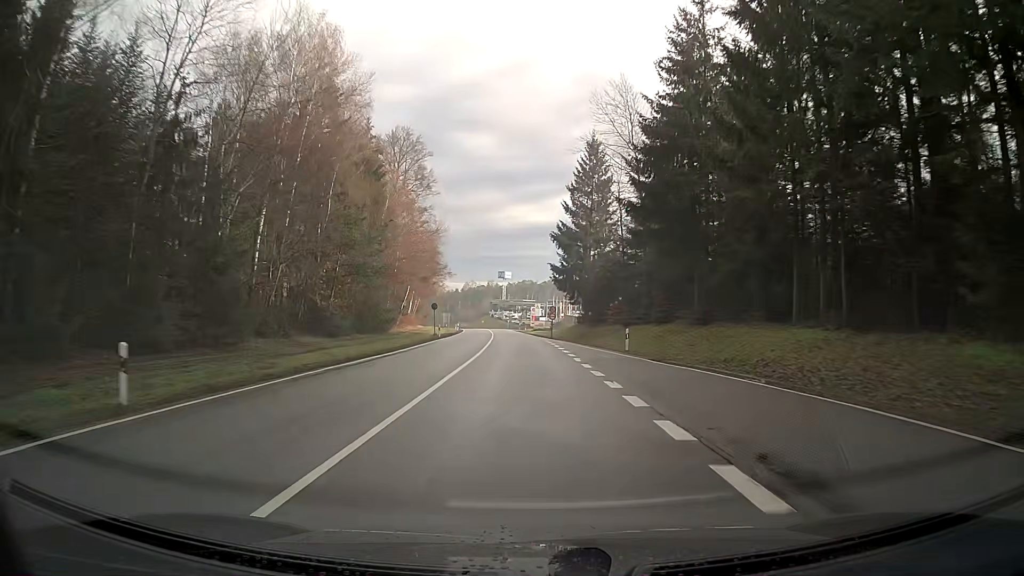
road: secondary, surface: asphalt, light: Day
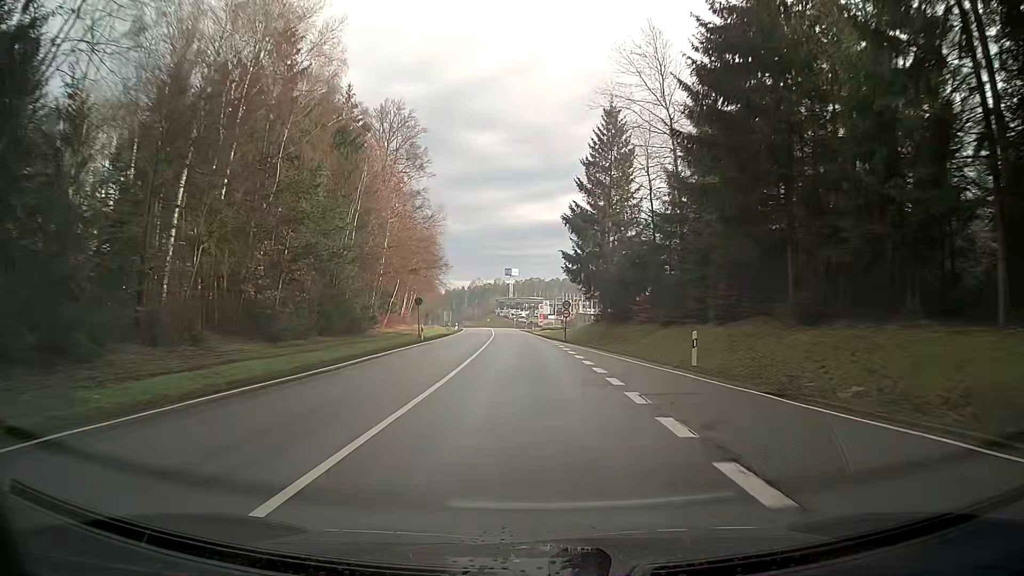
(-0.1, +11.9) m; -1°
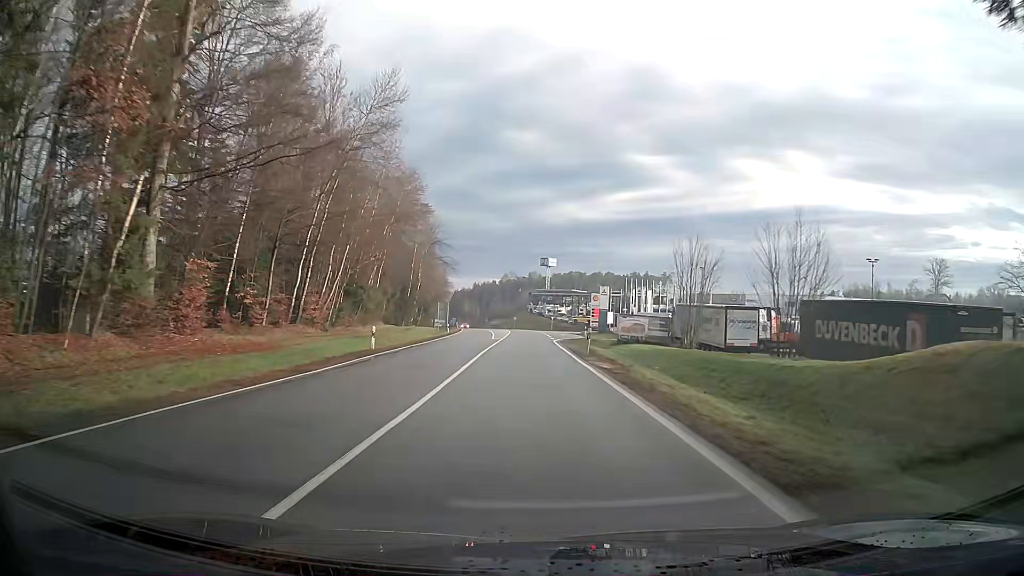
(-1.2, +59.1) m; -2°
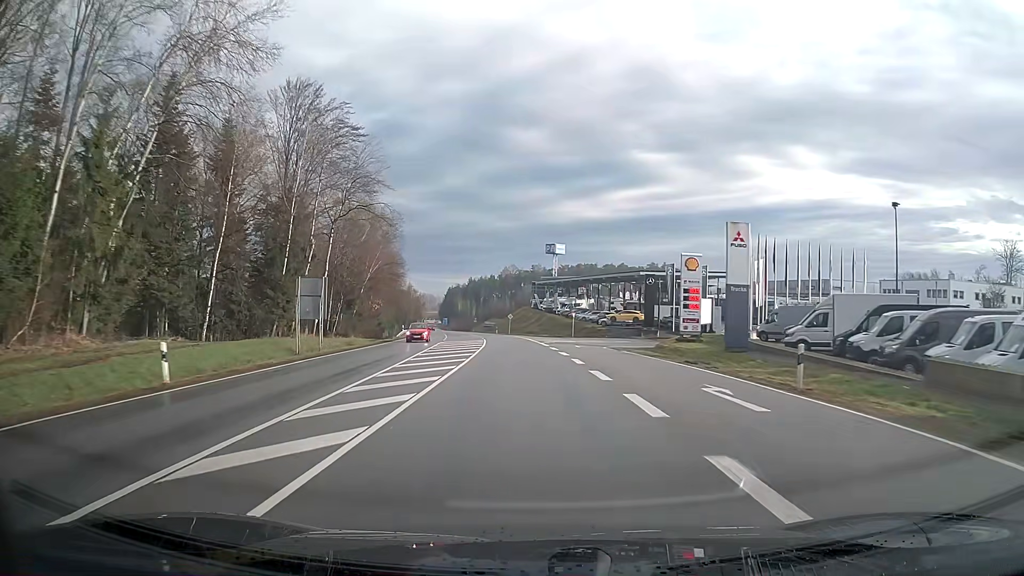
(-0.2, +58.8) m; 0°
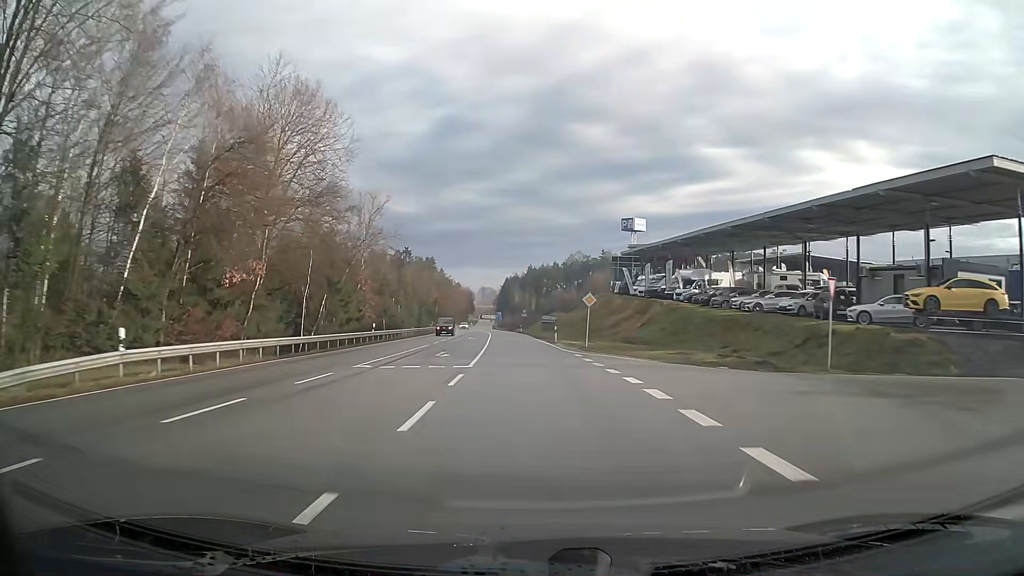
(-2.7, +58.9) m; -6°
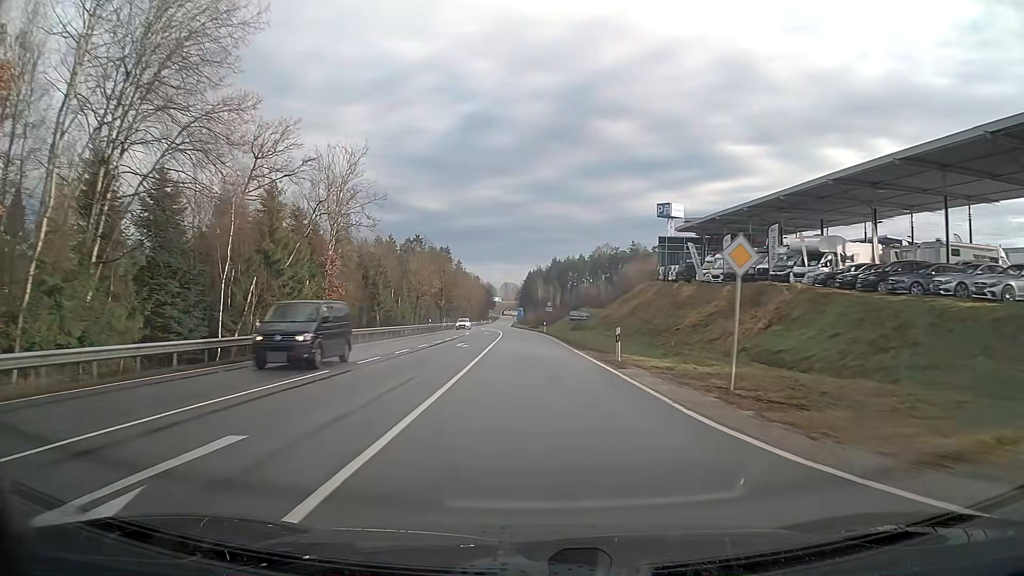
(-0.4, +23.8) m; -2°
